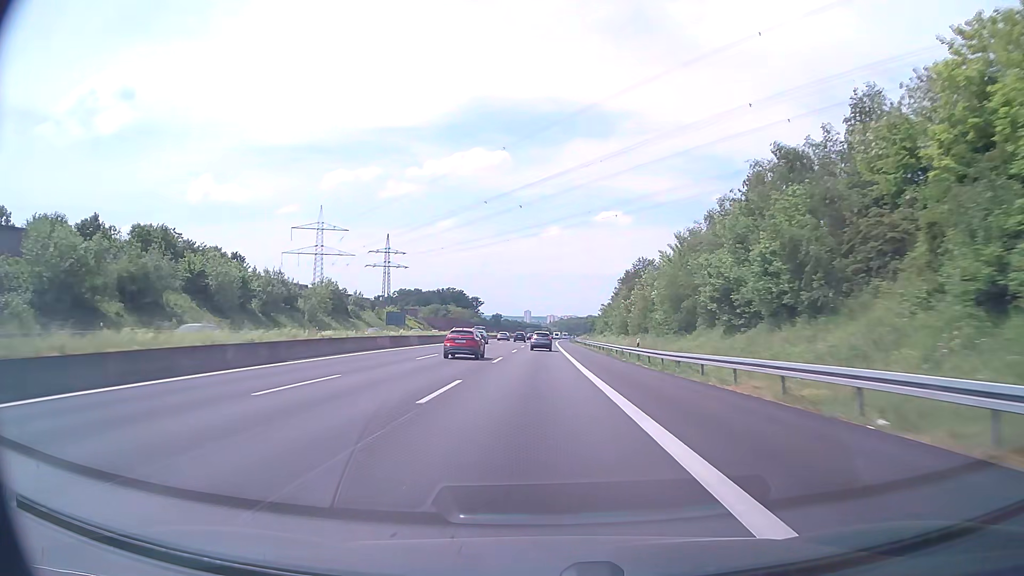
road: motorway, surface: asphalt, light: Day
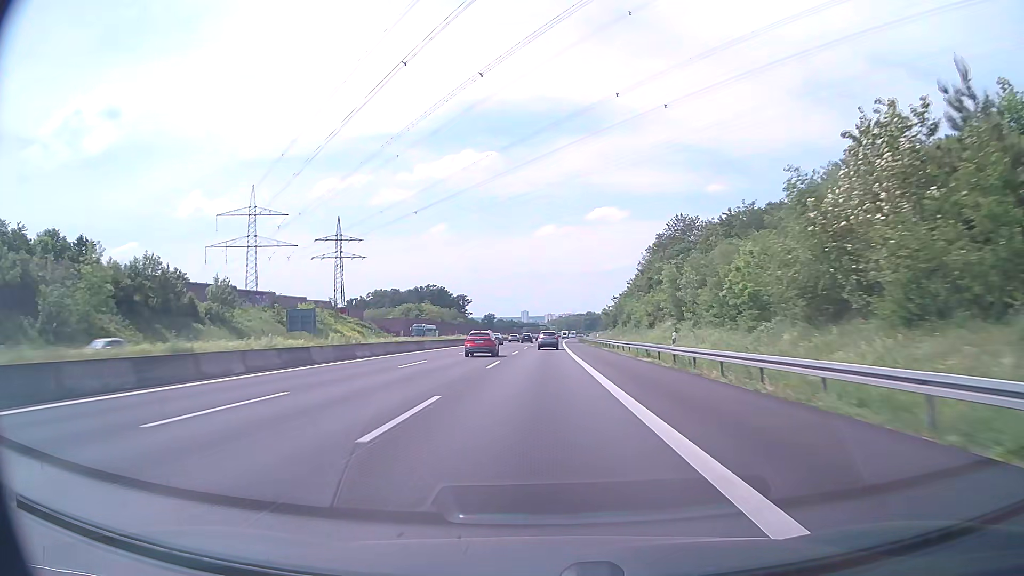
(+0.1, +58.2) m; 0°
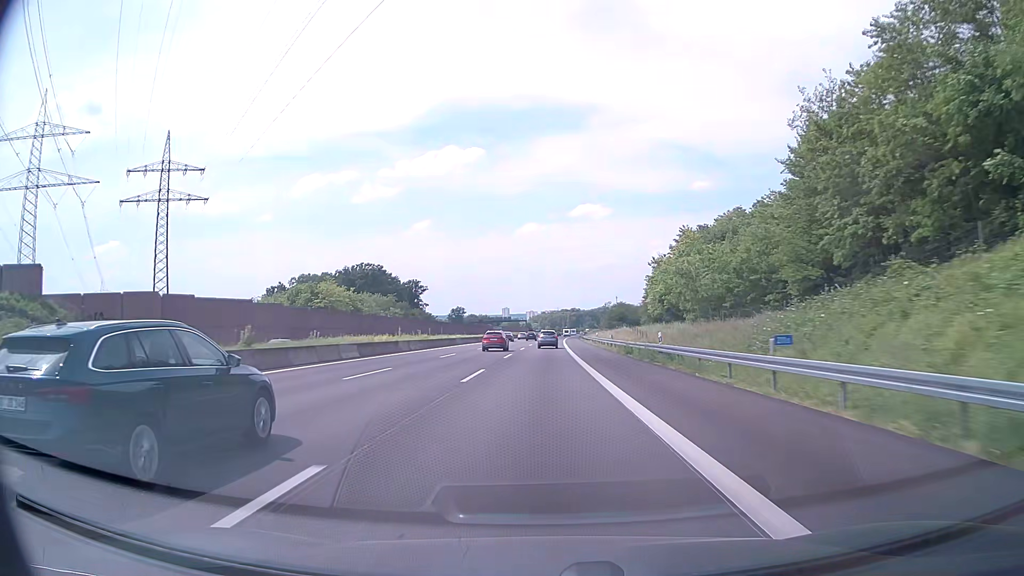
(+1.2, +96.9) m; +2°
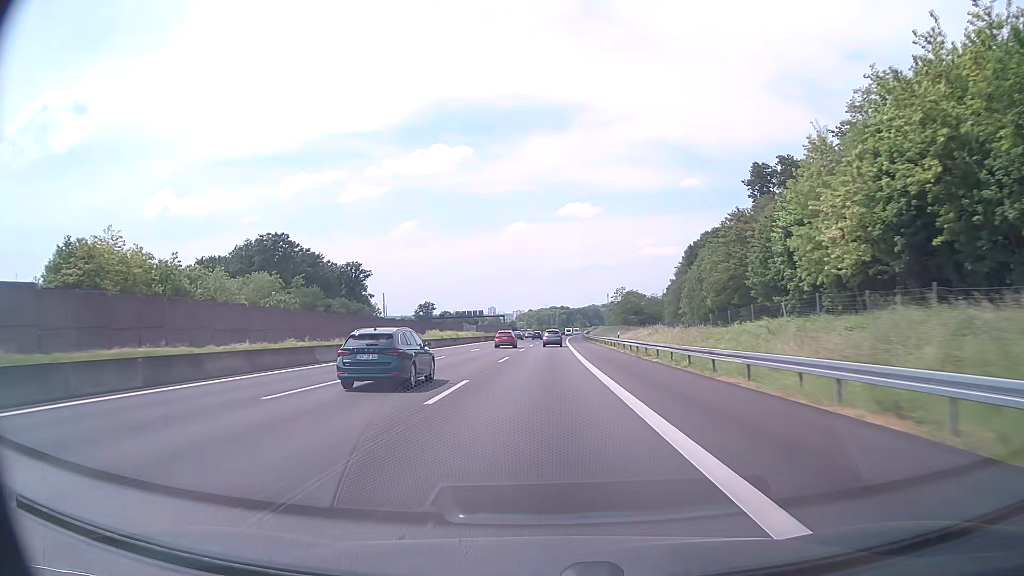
(+0.9, +77.5) m; +1°
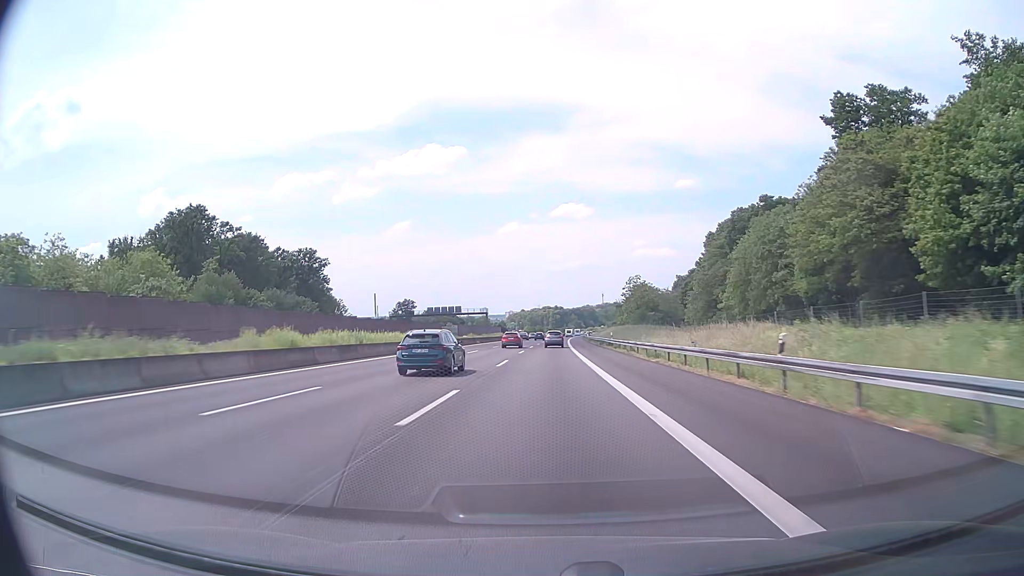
(+0.3, +38.7) m; +1°
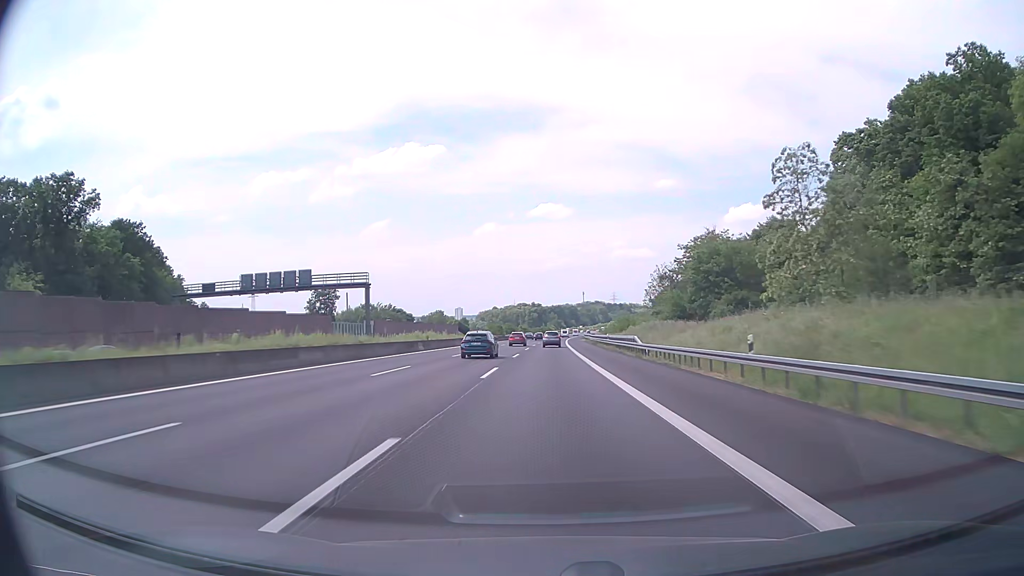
(+1.4, +96.7) m; +2°
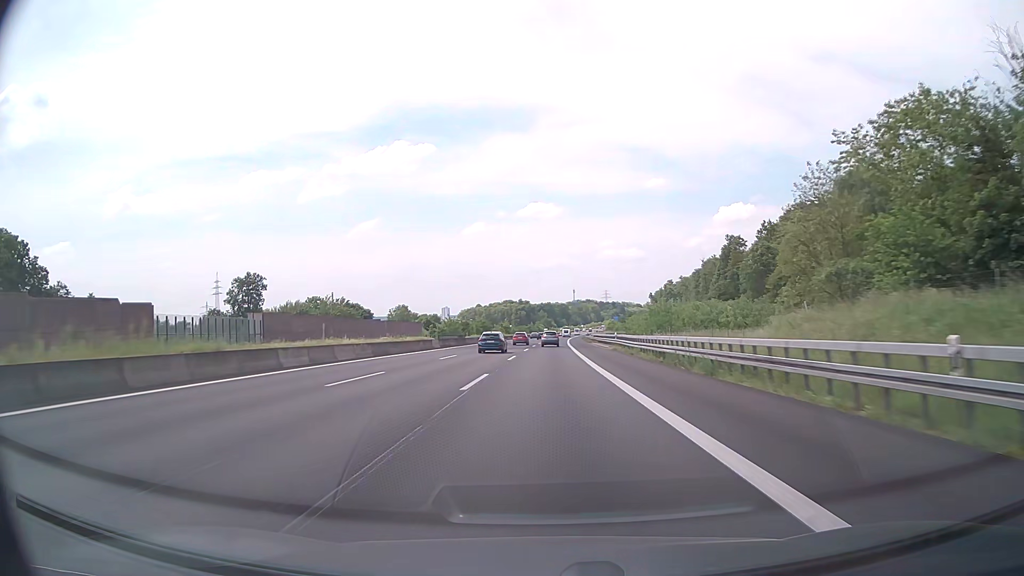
(+0.5, +58.0) m; +1°
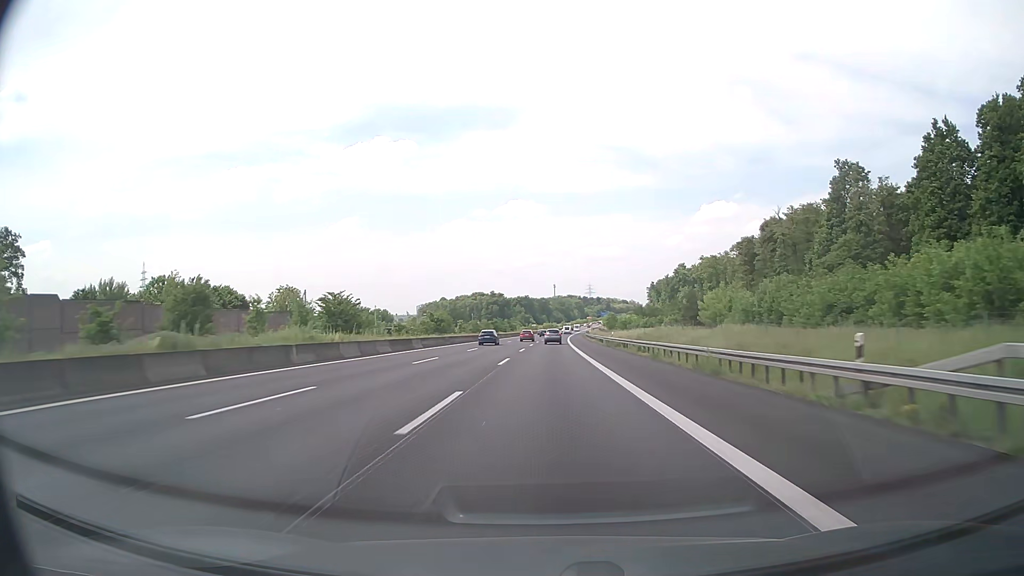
(+1.5, +96.6) m; +2°
(0, +10) (0, +20) (0, +30) (0, +40) (+1, +50) (+1, +60) (+1, +70) (+1, +80) (+2, +90) (+2, +100) m
